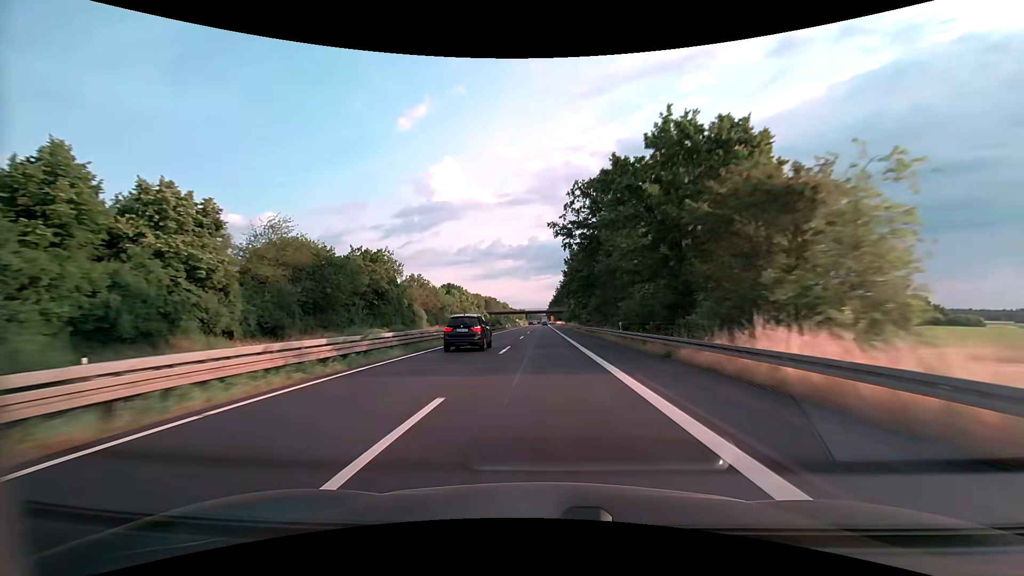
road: trunk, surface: asphalt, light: Day
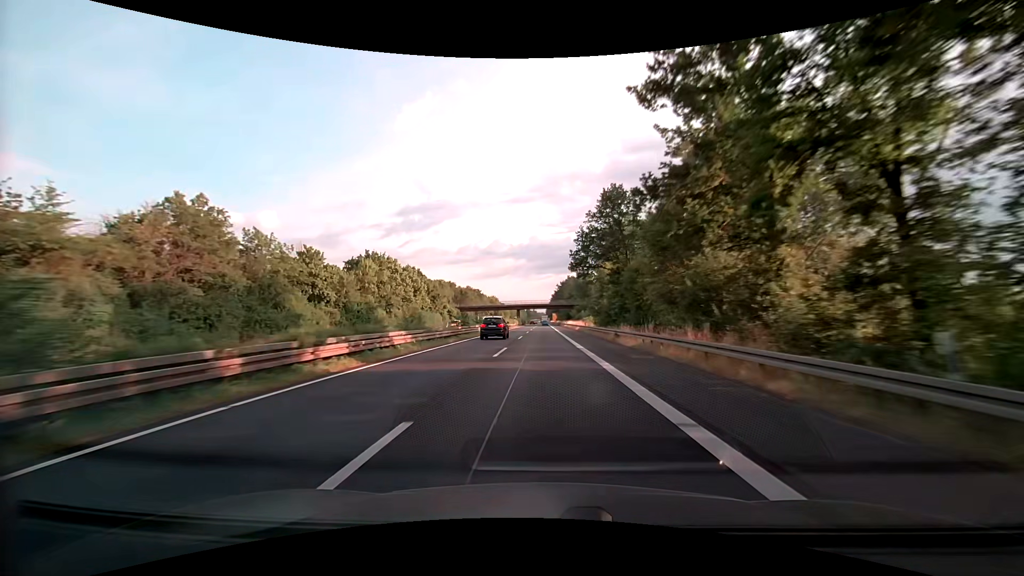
(-0.1, +73.8) m; 0°
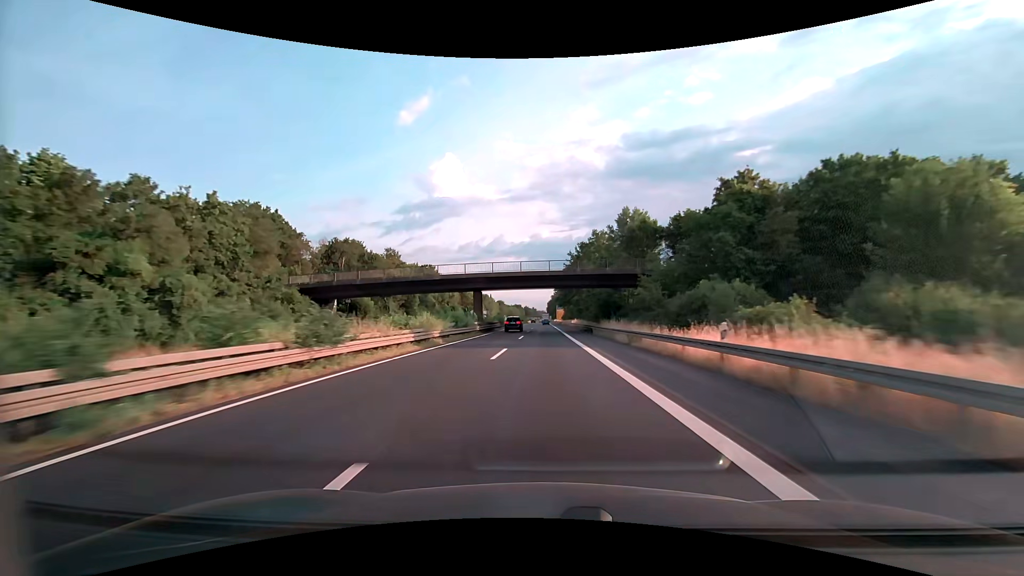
(-0.1, +91.7) m; 0°
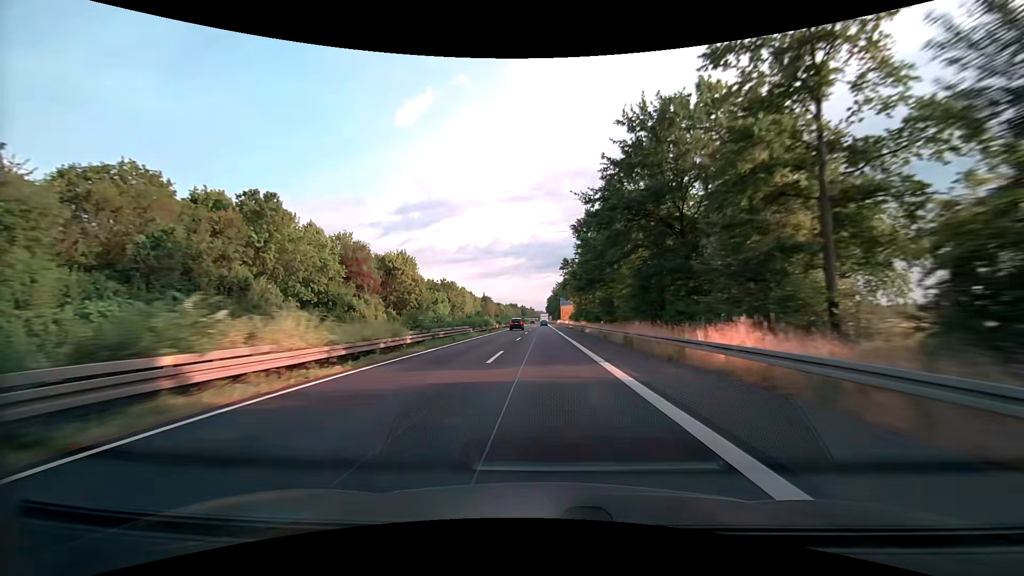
(-0.1, +72.7) m; 0°
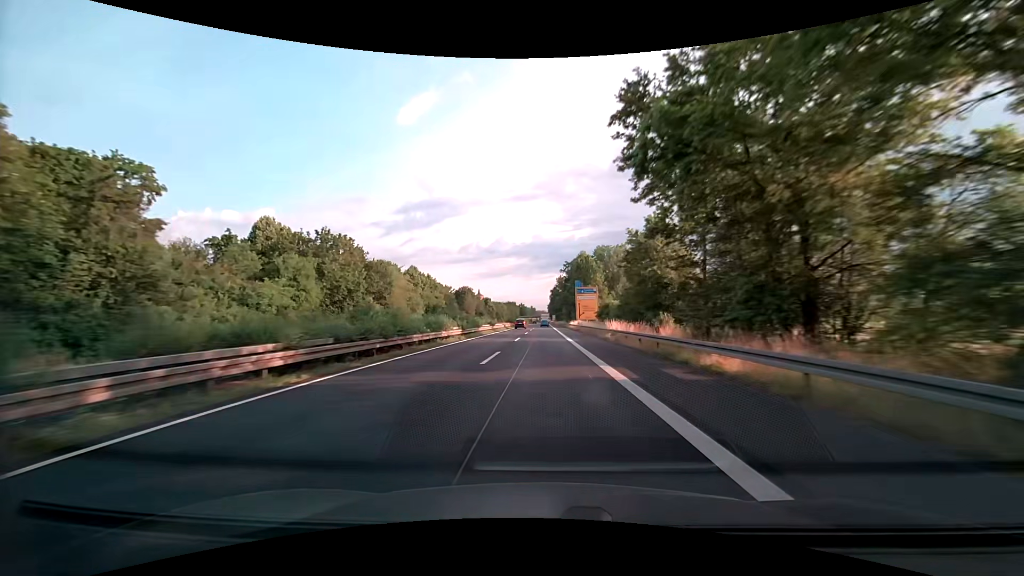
(+0.1, +72.2) m; 0°
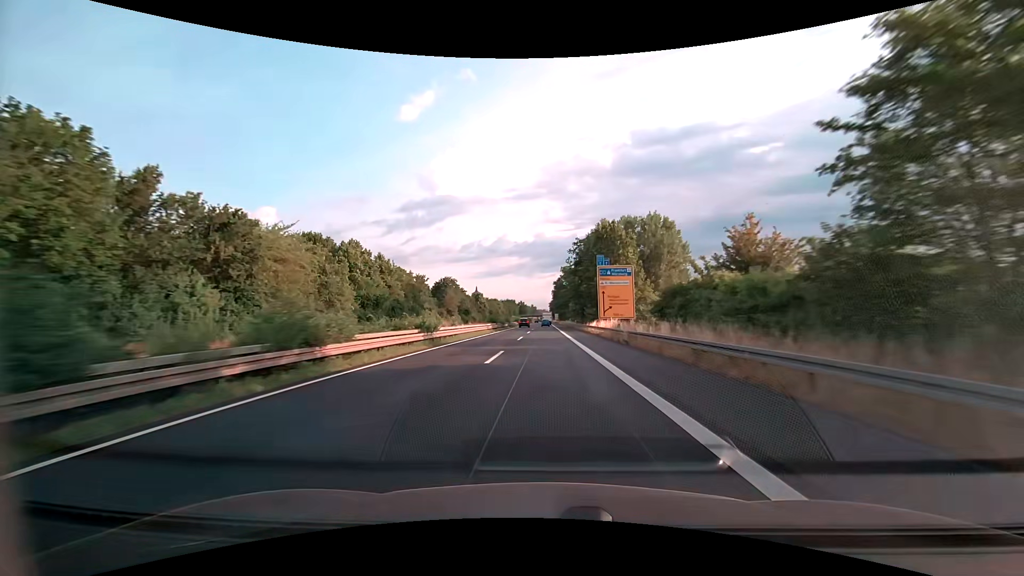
(-0.3, +35.9) m; 0°
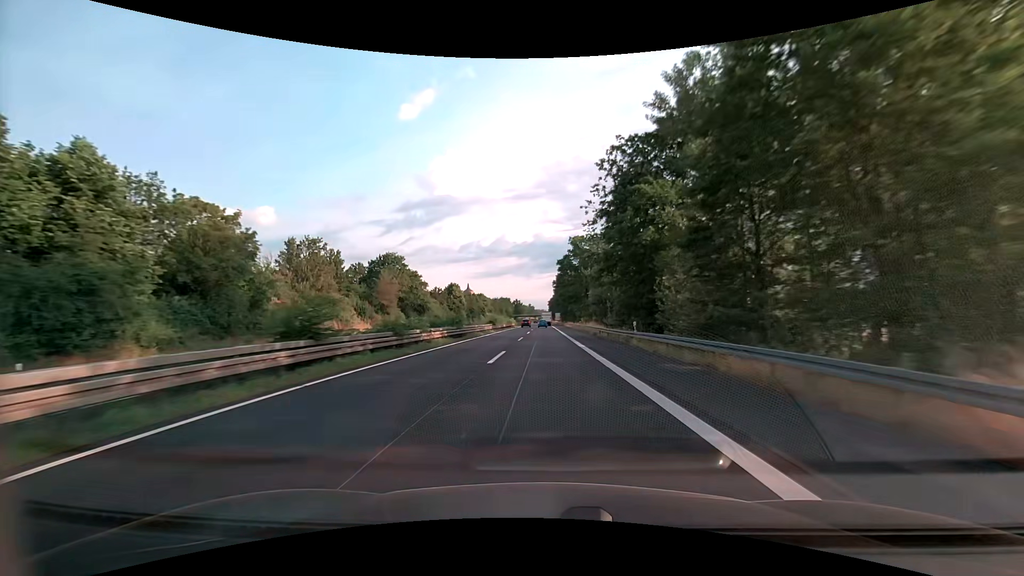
(0.0, +53.8) m; 0°
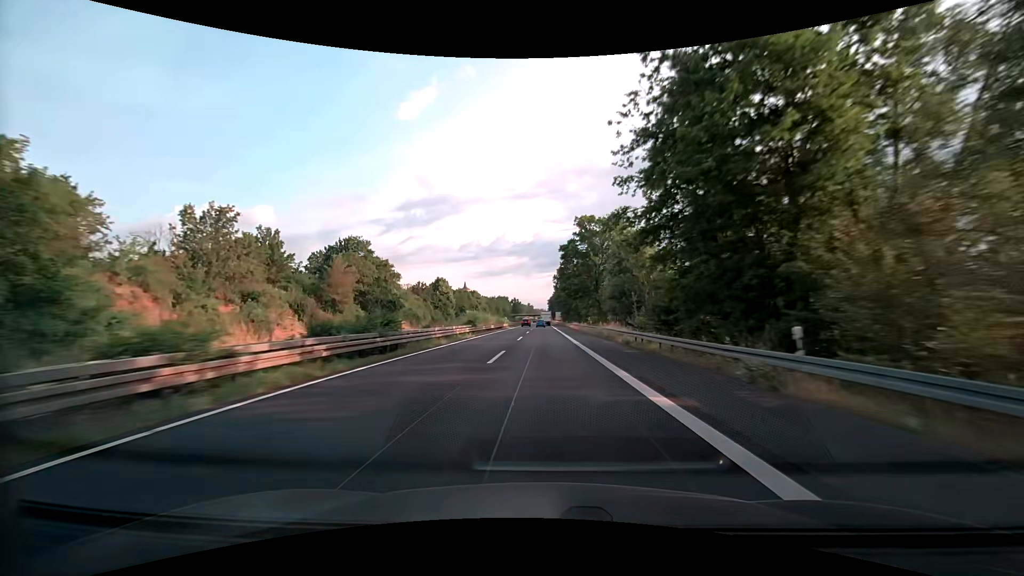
(0.0, +17.9) m; 0°
(0, +10) (0, +20) (0, +30) (0, +40) (0, +50) (0, +60) (0, +70) (0, +80) (0, +90) (0, +100) m
